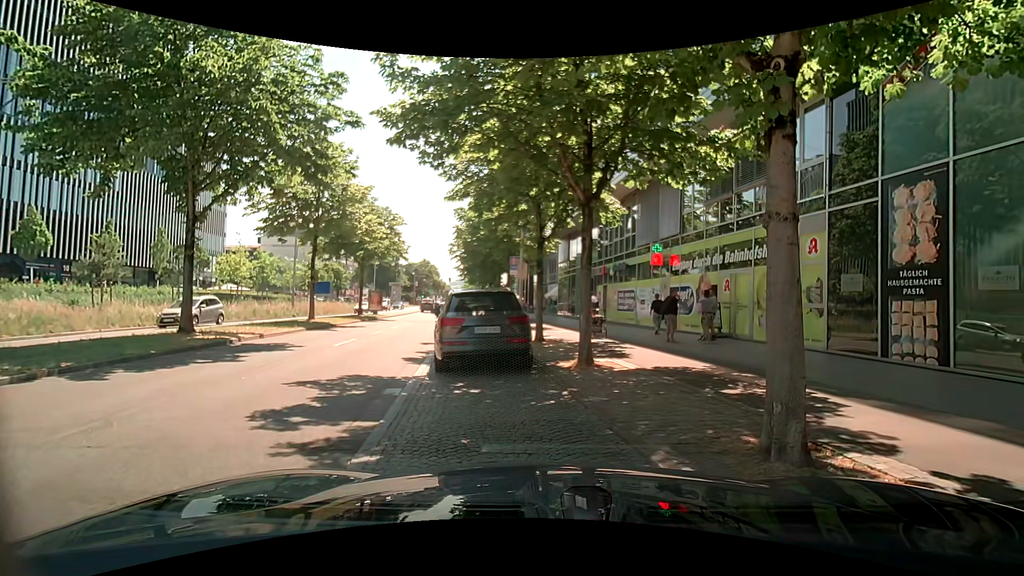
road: primary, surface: asphalt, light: Day
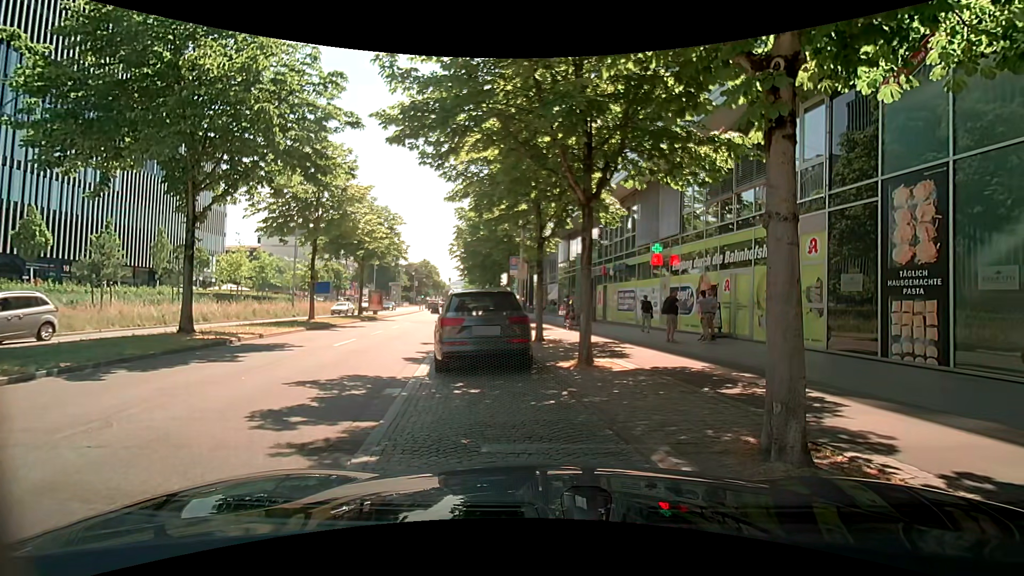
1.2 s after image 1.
(0.0, 0.0) m; 0°
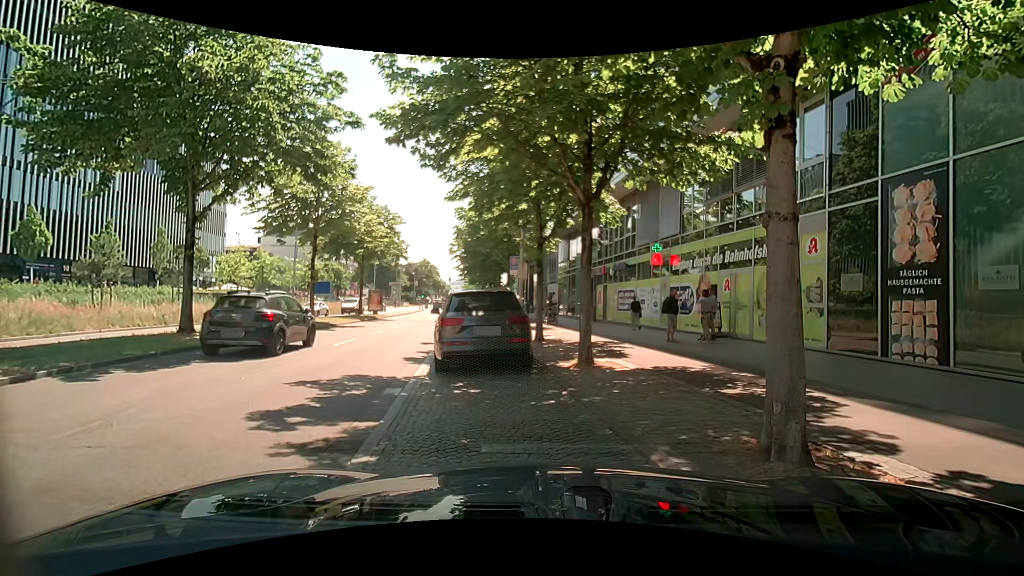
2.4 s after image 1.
(0.0, 0.0) m; 0°
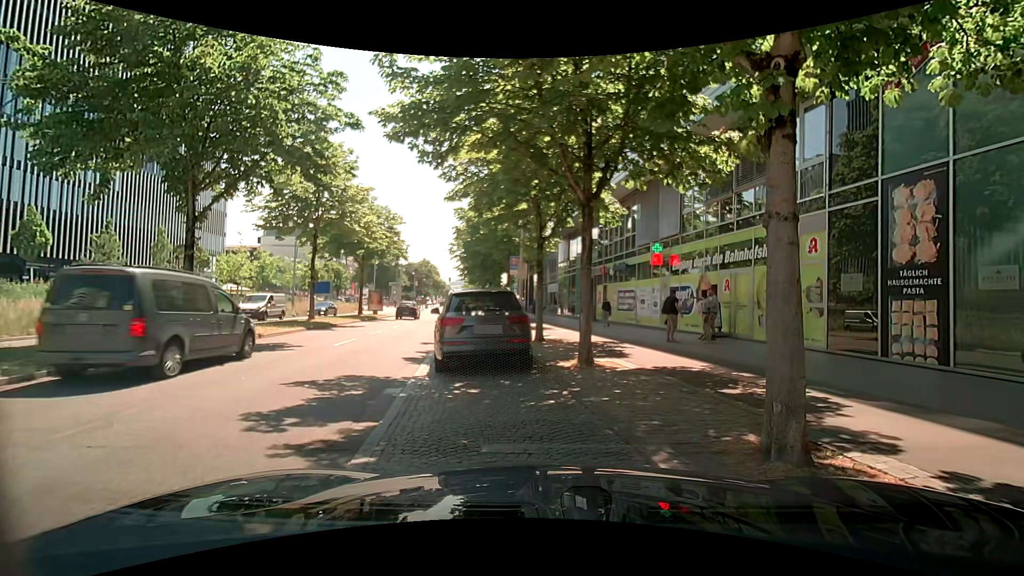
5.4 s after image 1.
(0.0, 0.0) m; 0°
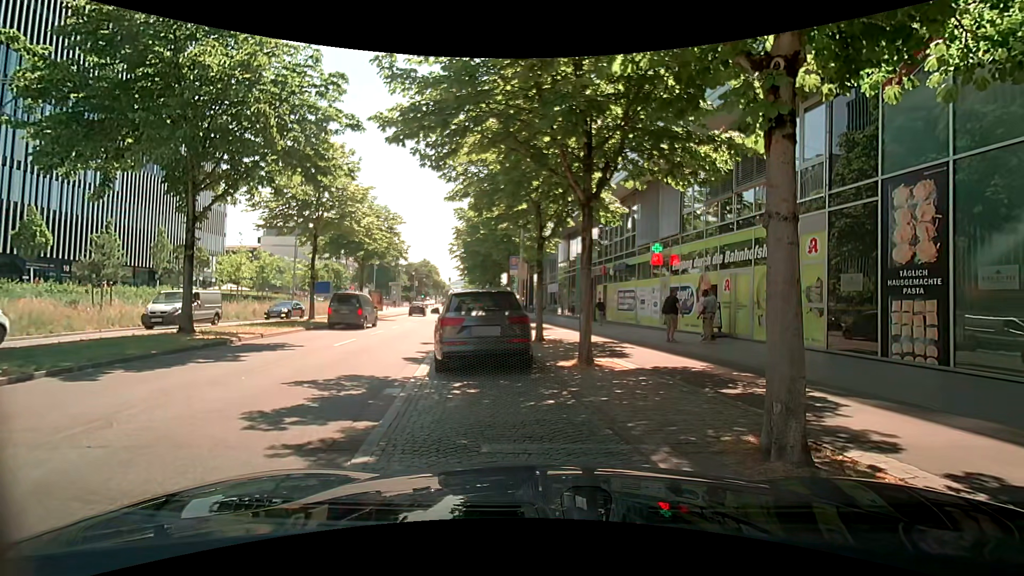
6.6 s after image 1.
(0.0, 0.0) m; 0°
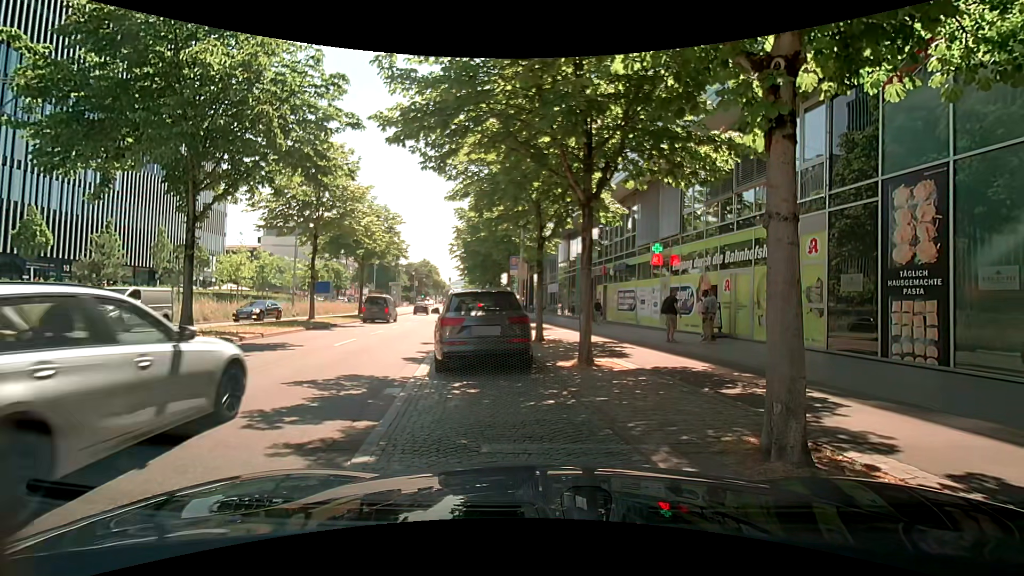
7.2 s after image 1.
(0.0, 0.0) m; 0°
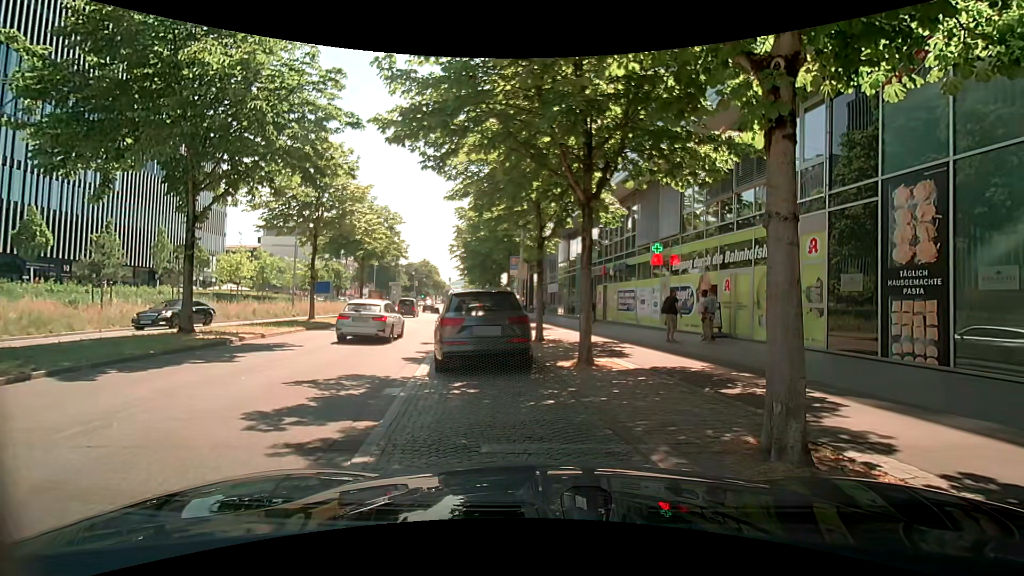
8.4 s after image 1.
(0.0, 0.0) m; 0°
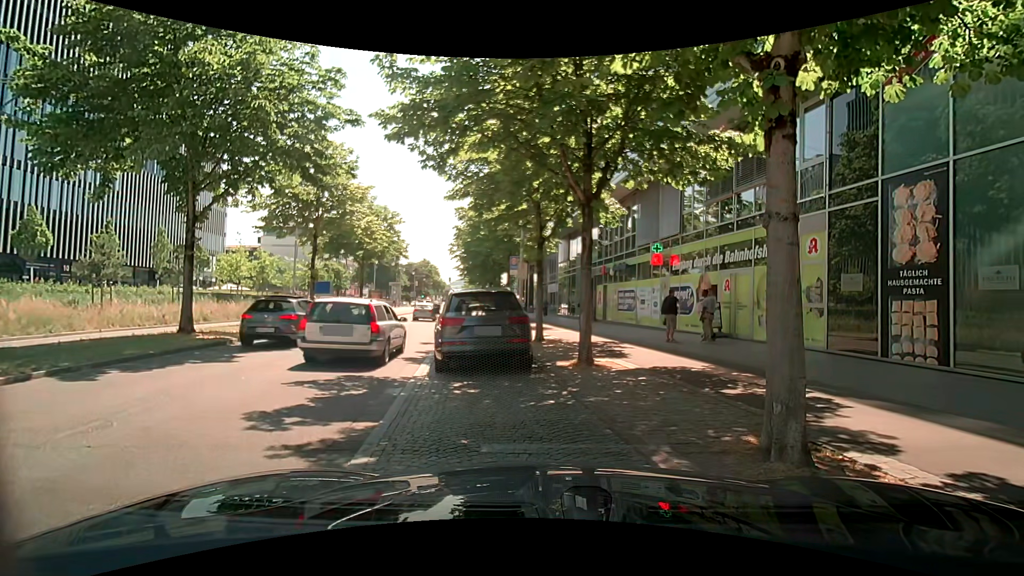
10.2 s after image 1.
(0.0, 0.0) m; 0°
